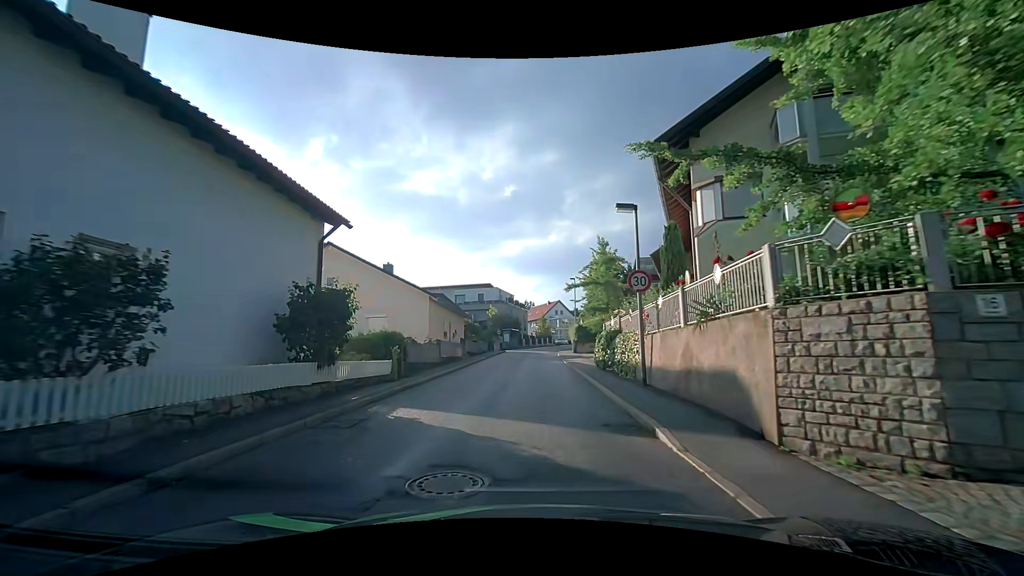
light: Day
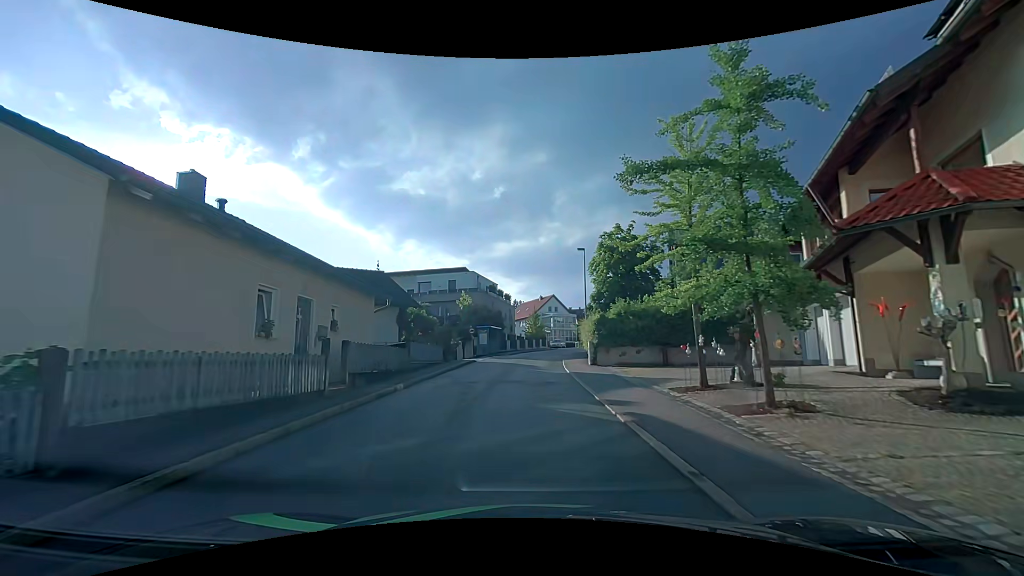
(+0.4, +19.6) m; +2°
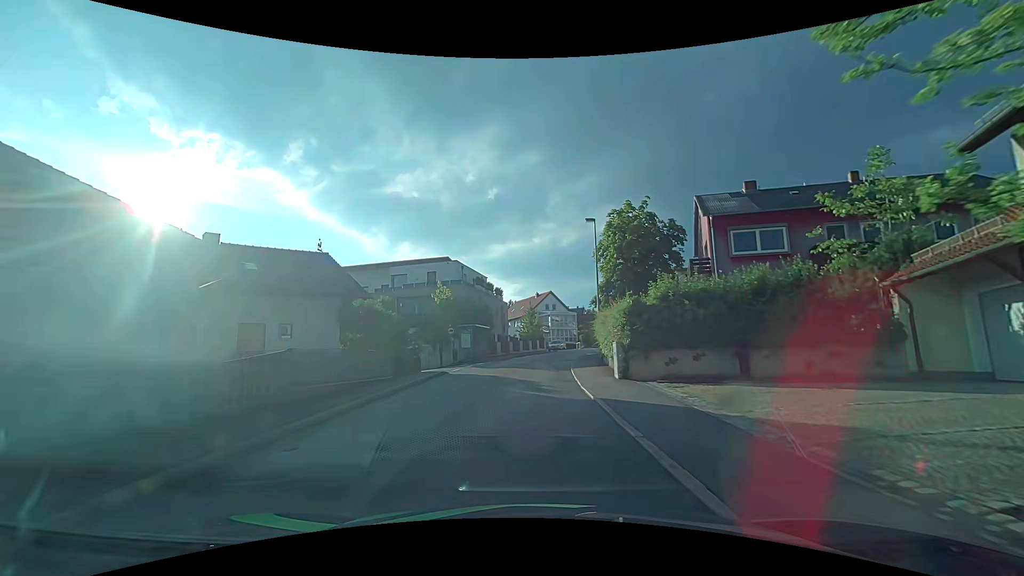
(0.0, +9.3) m; 0°
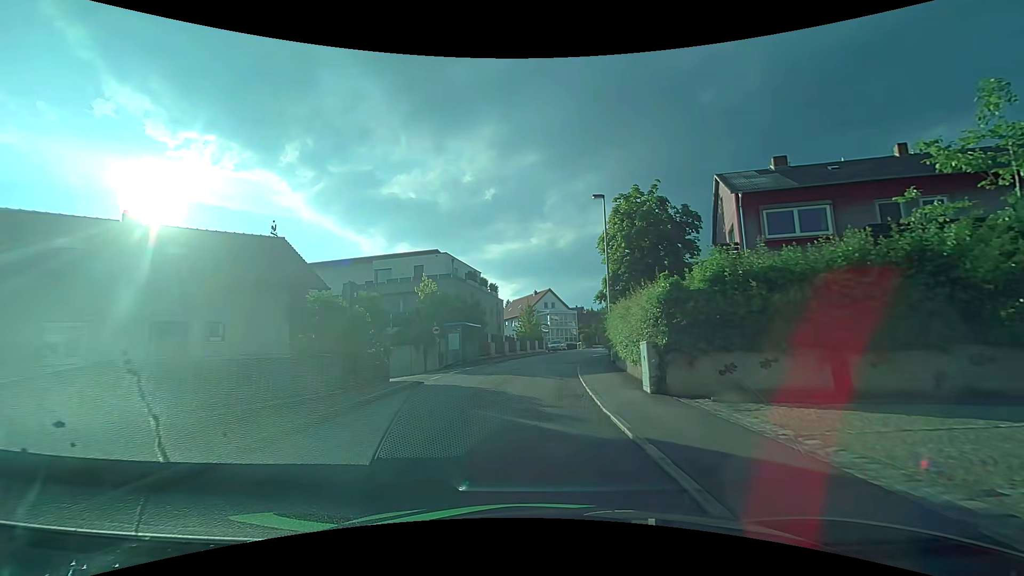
(0.0, +4.7) m; +1°
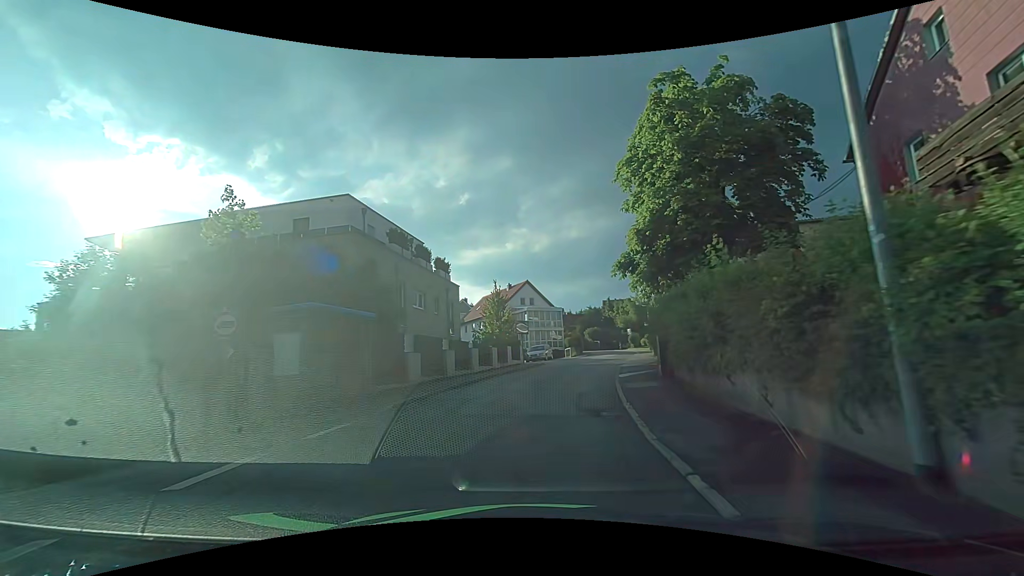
(+0.2, +18.9) m; +3°
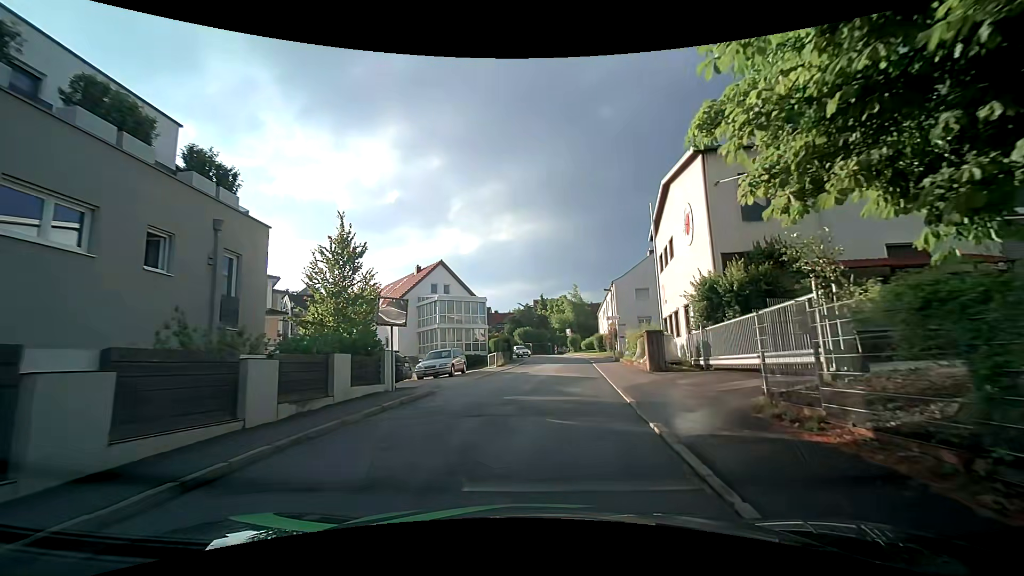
(+1.1, +18.2) m; +8°
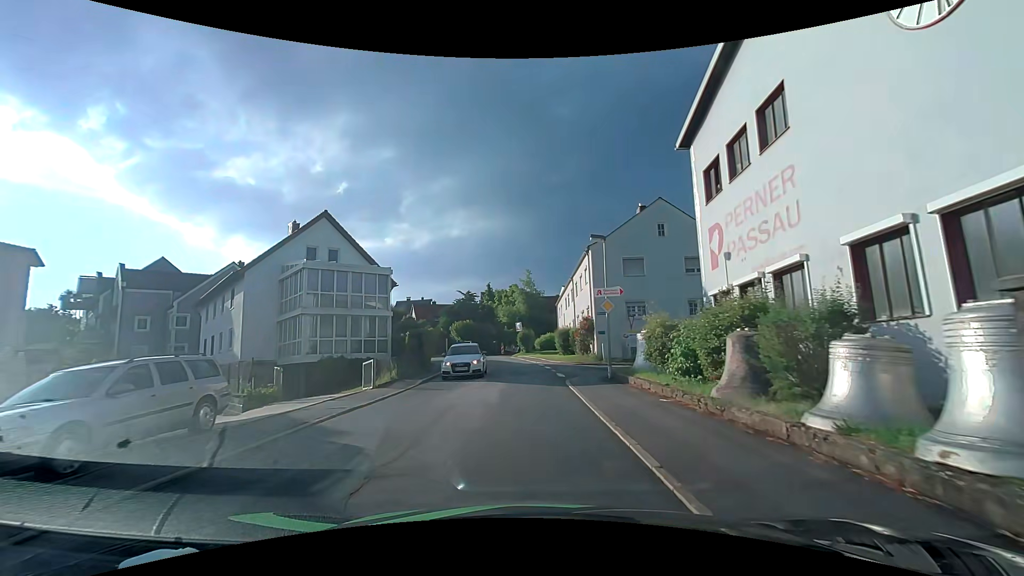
(+1.1, +17.8) m; +5°
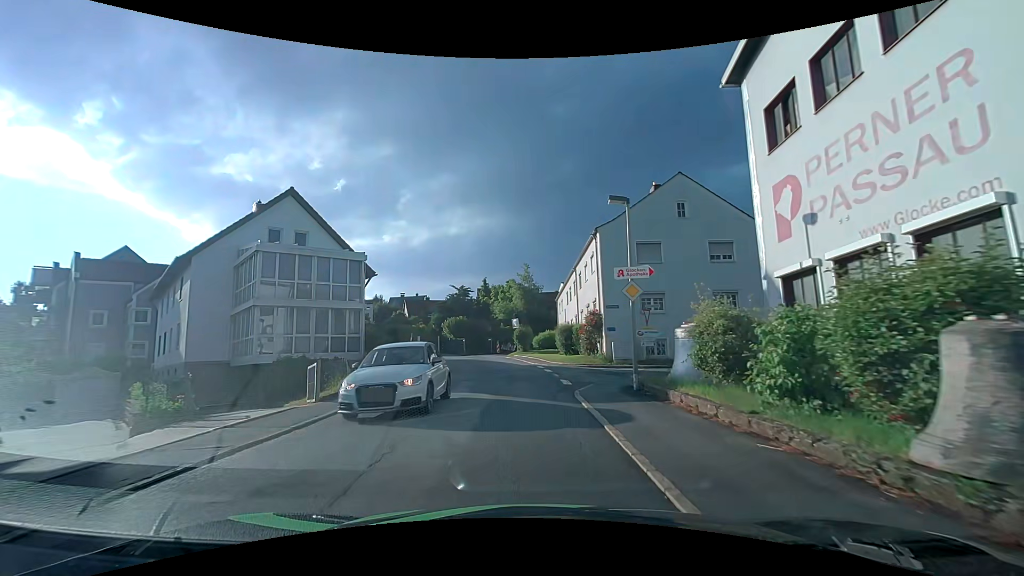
(0.0, +4.6) m; 0°
(0, +10) (0, +20) (-1, +30) (-3, +40) (-7, +49) (-14, +56) (-22, +62) (-31, +67) (-40, +71) (-48, +77) m
